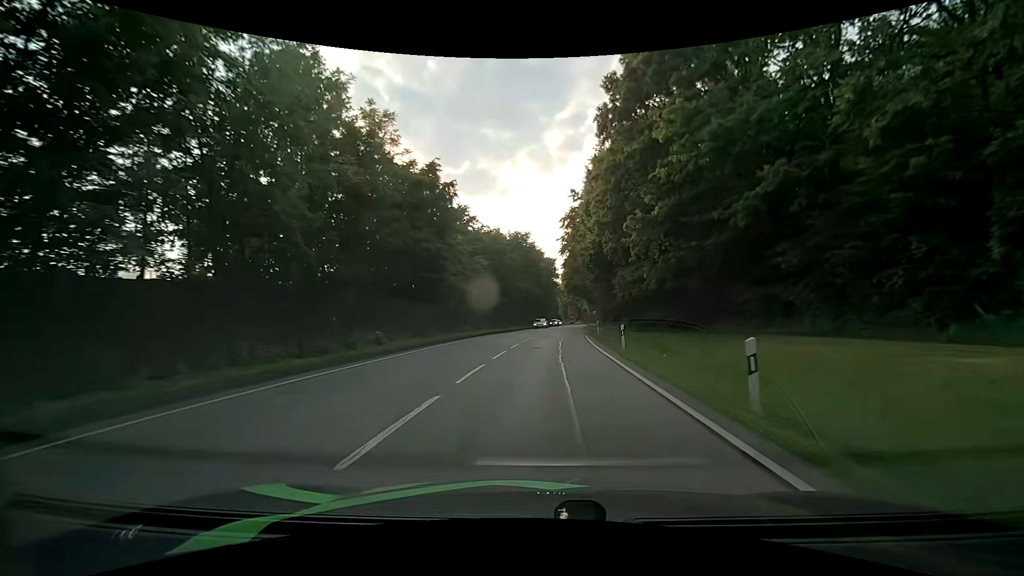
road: primary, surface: asphalt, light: Day
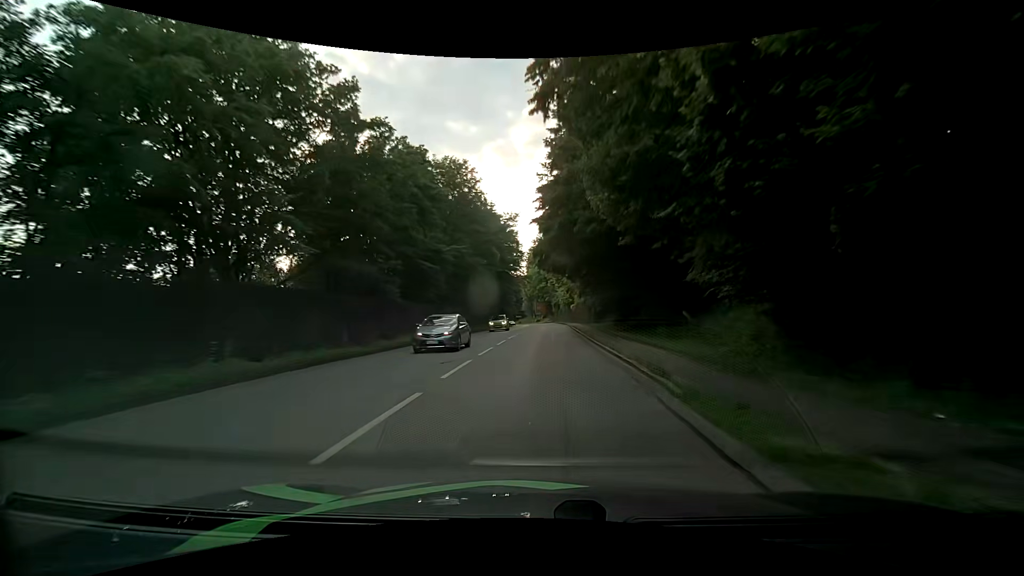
(+1.2, +35.2) m; +4°
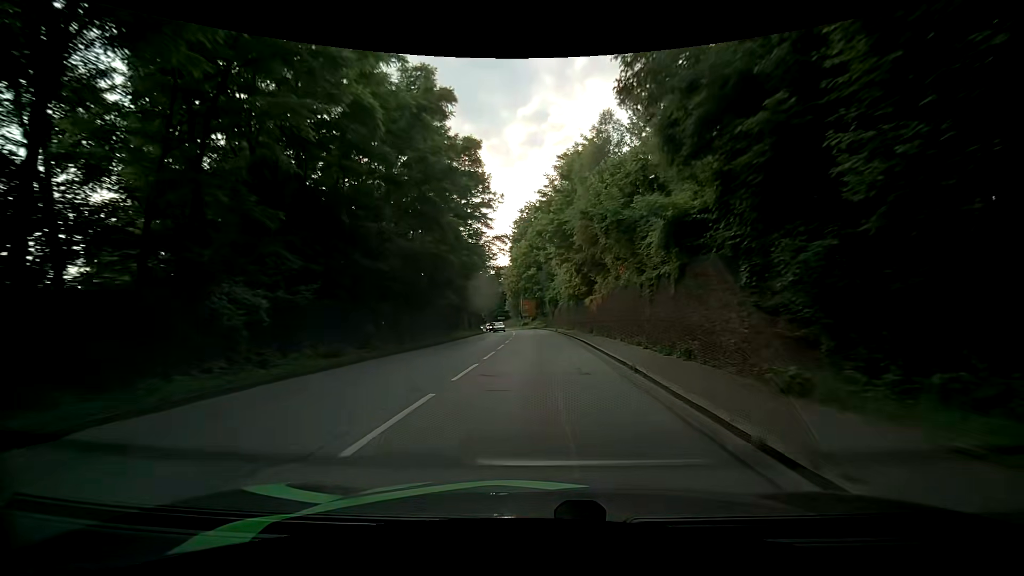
(+0.7, +41.5) m; +1°
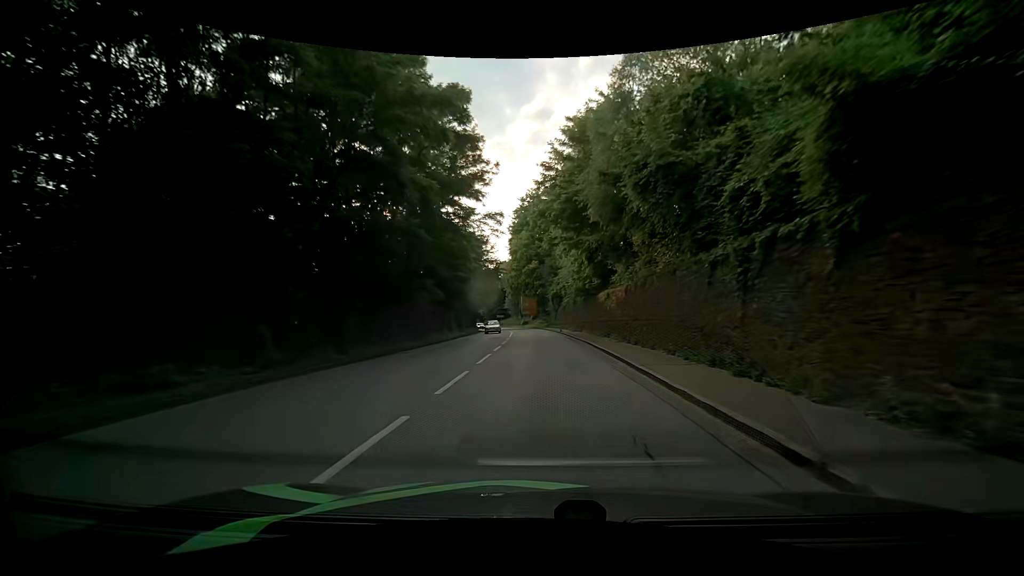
(0.0, +8.2) m; +1°
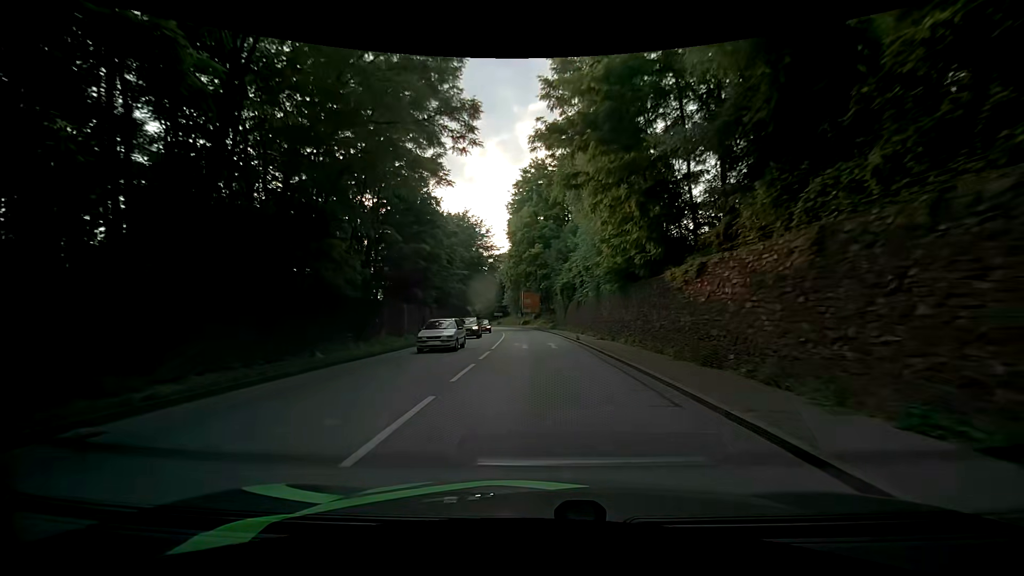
(-0.3, +16.3) m; 0°
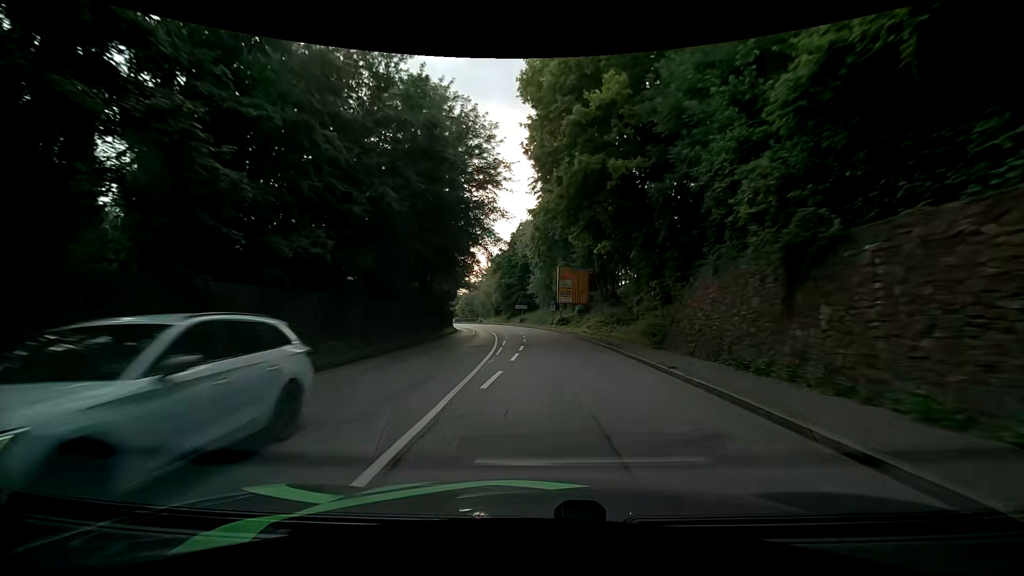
(-1.8, +40.7) m; -5°
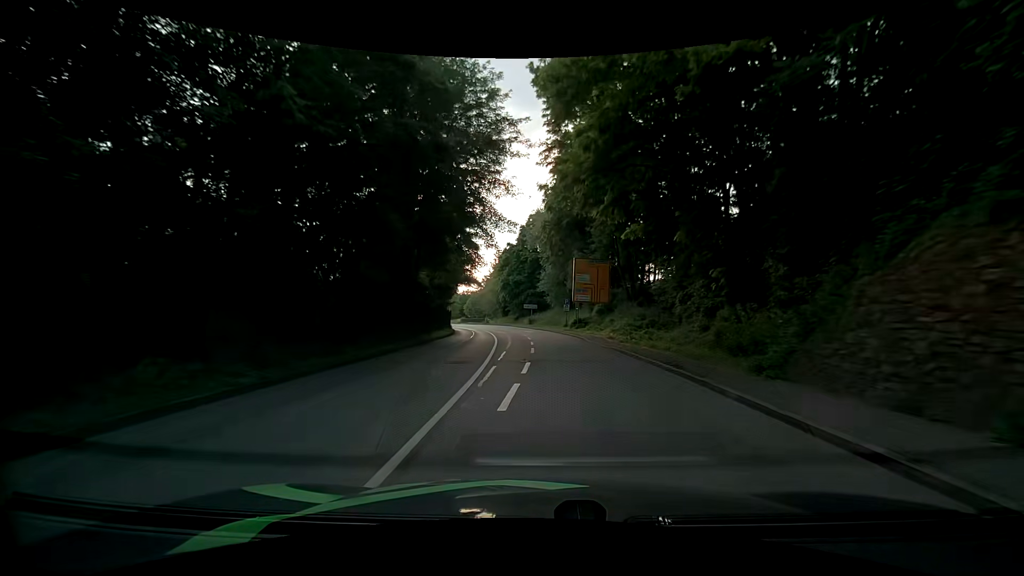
(-0.1, +8.2) m; -1°
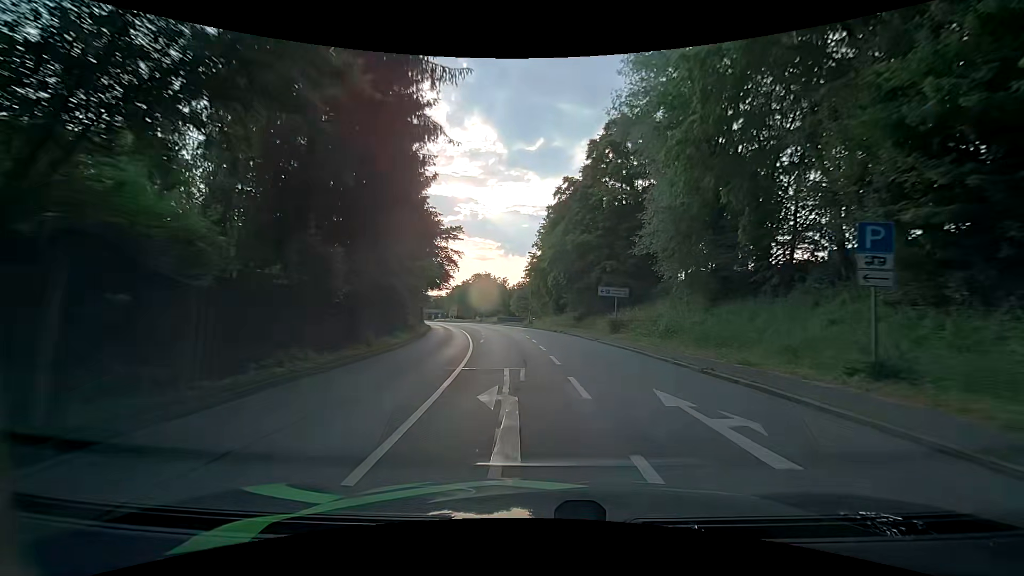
(-2.3, +41.3) m; -7°
(0, +10) (-1, +20) (-1, +30) (-2, +40) (-4, +50) (-5, +60) (-7, +70) (-9, +79) (-11, +89) (-14, +99) m
